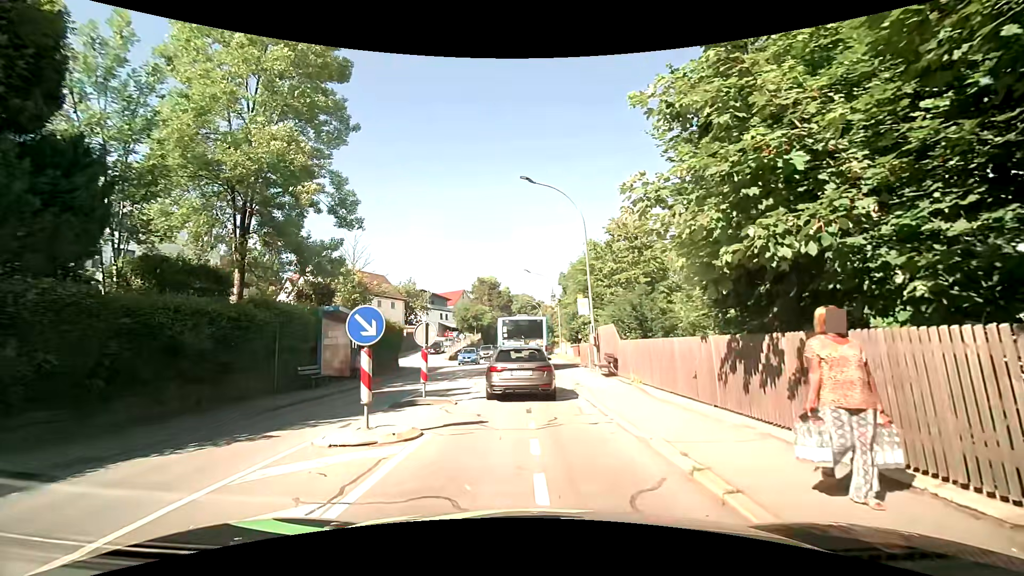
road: tertiary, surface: asphalt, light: Day
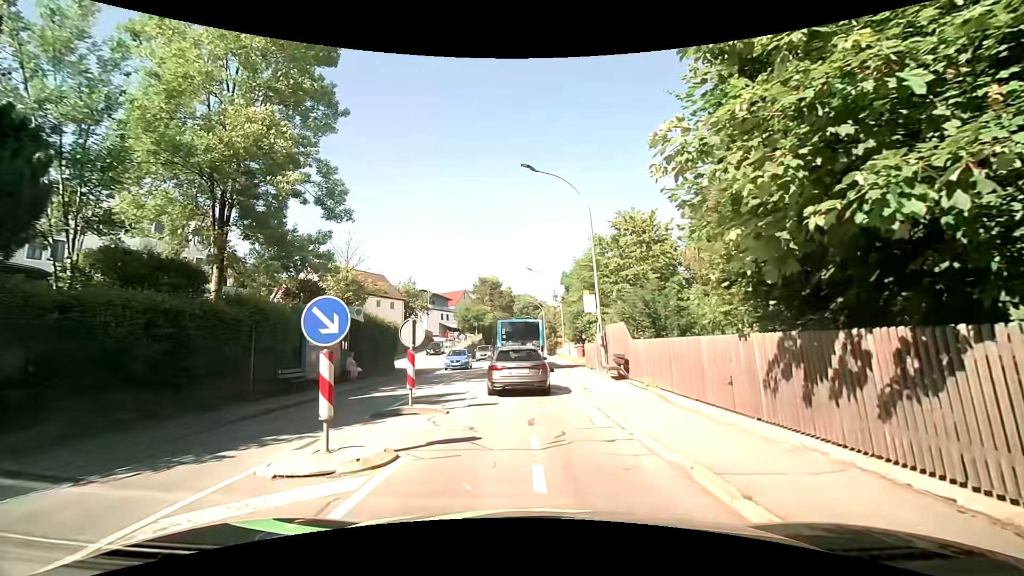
(0.0, +1.7) m; 0°
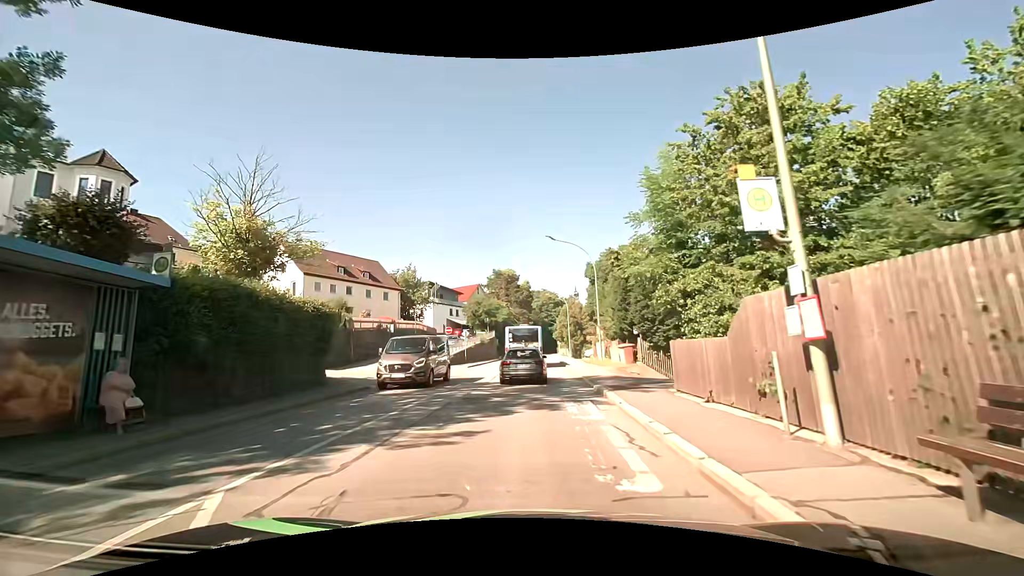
(+0.1, +14.3) m; 0°
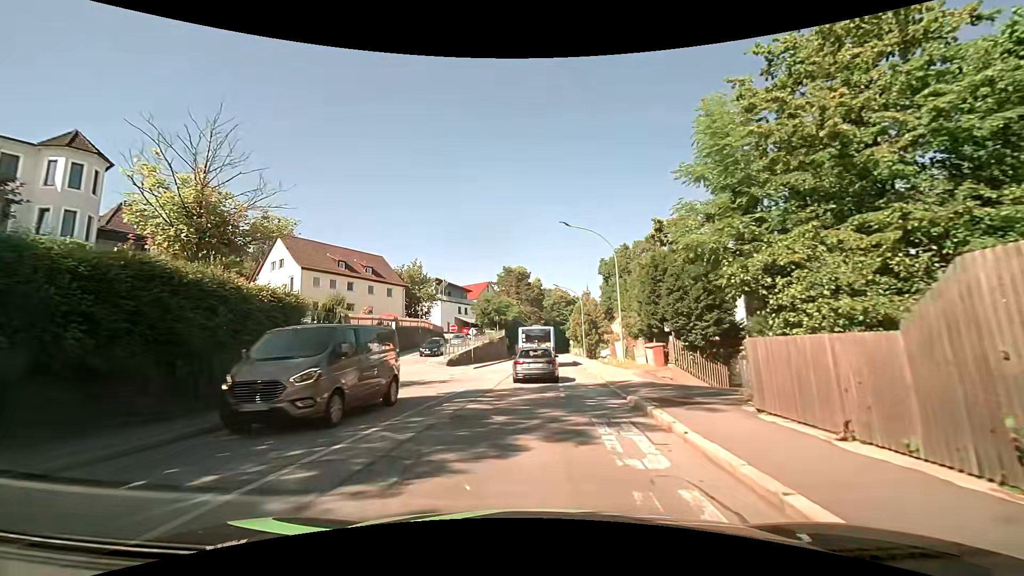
(-0.1, +3.9) m; -2°
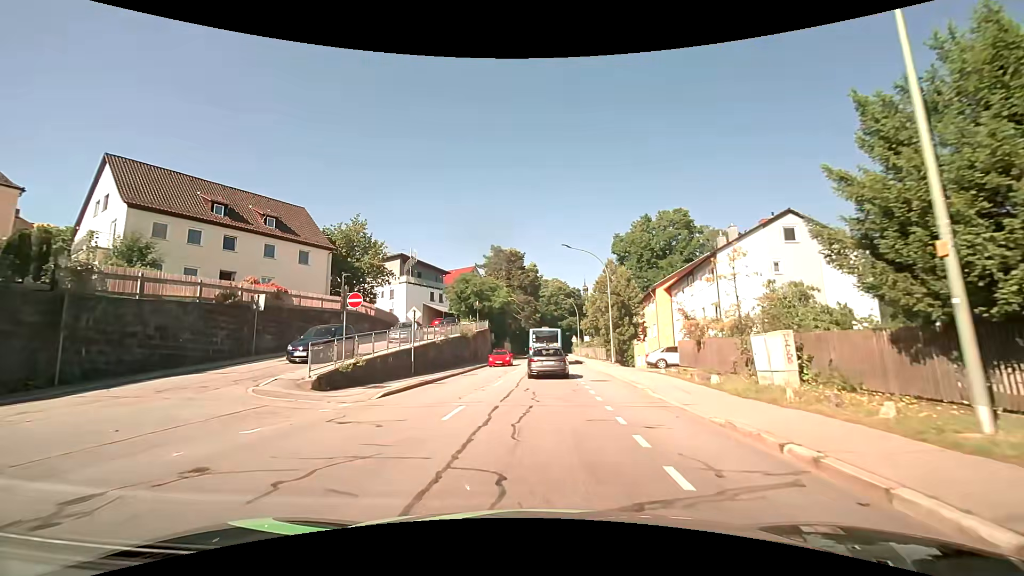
(-0.1, +23.5) m; +1°
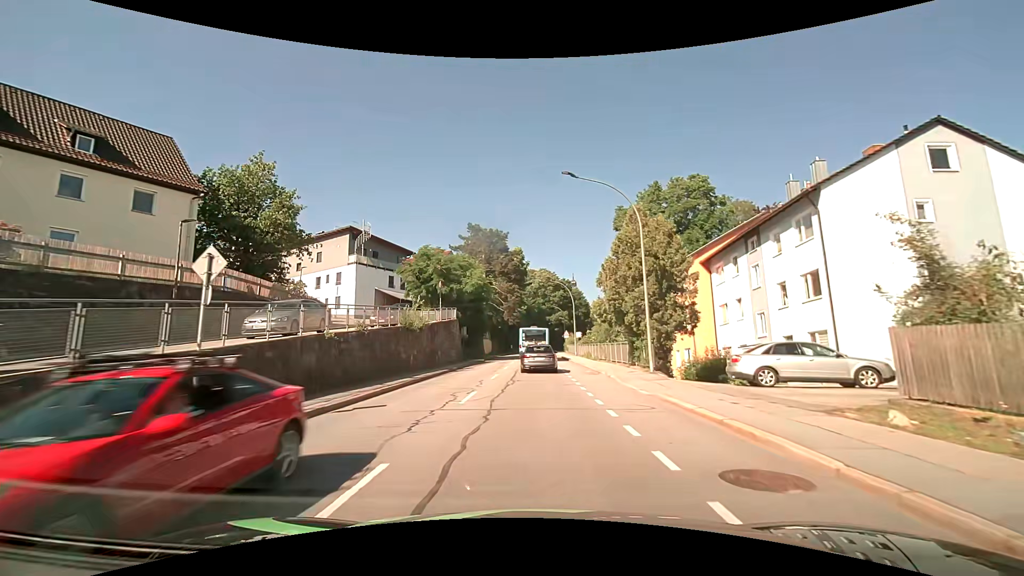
(+0.2, +15.5) m; +1°
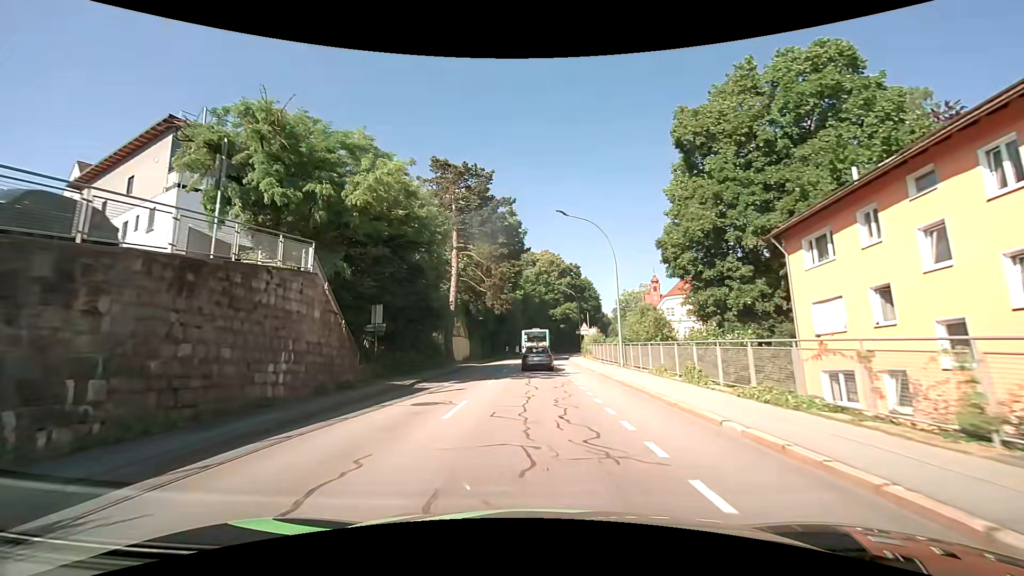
(+0.1, +29.5) m; 0°
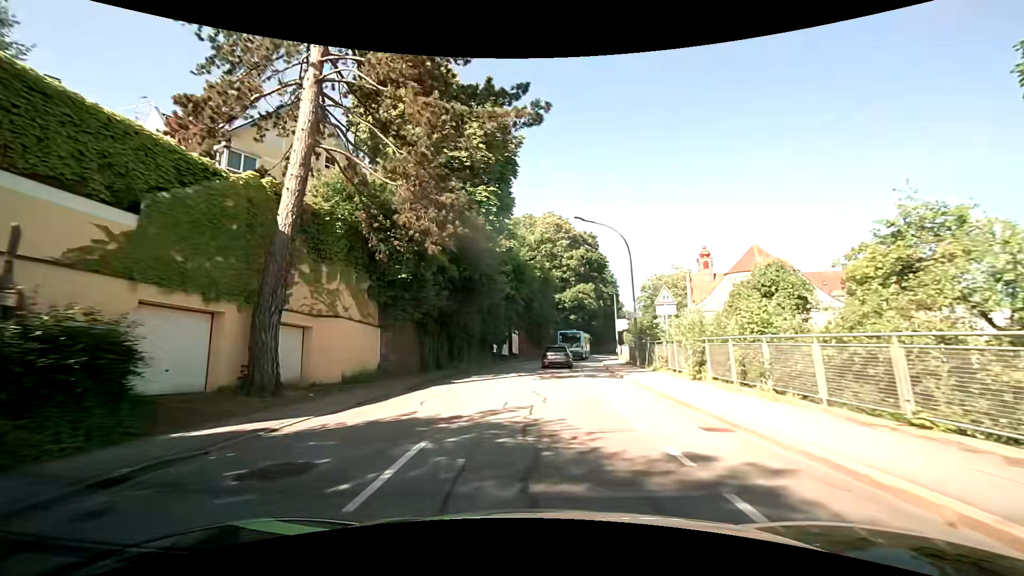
(-0.2, +32.7) m; 0°
